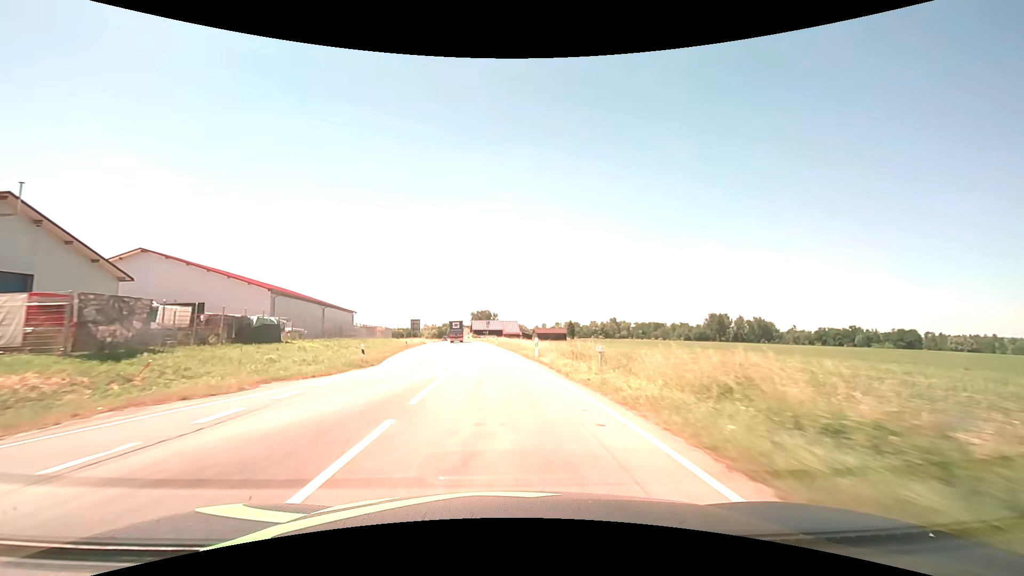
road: tertiary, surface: asphalt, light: Day
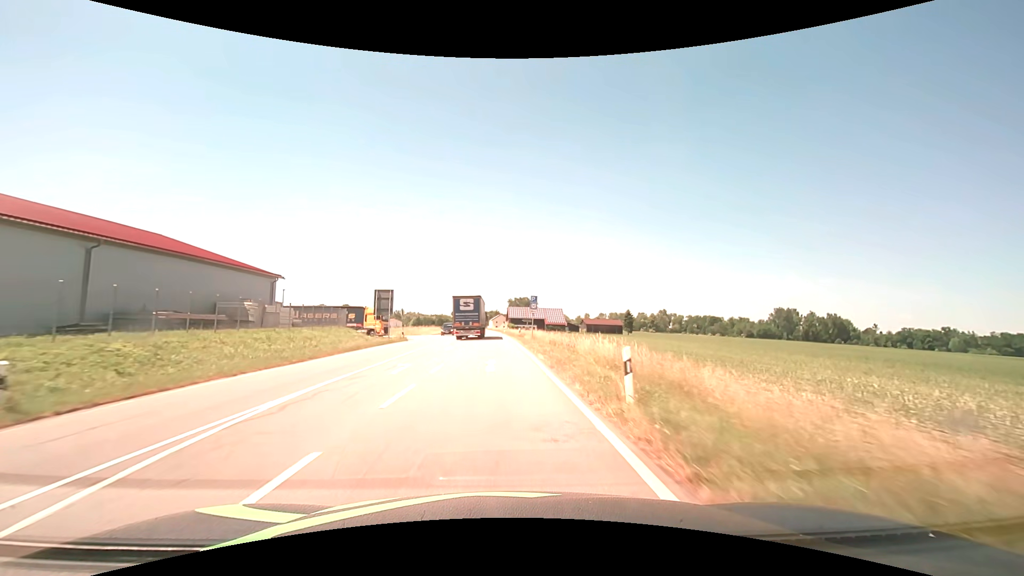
(-3.1, +50.5) m; -5°
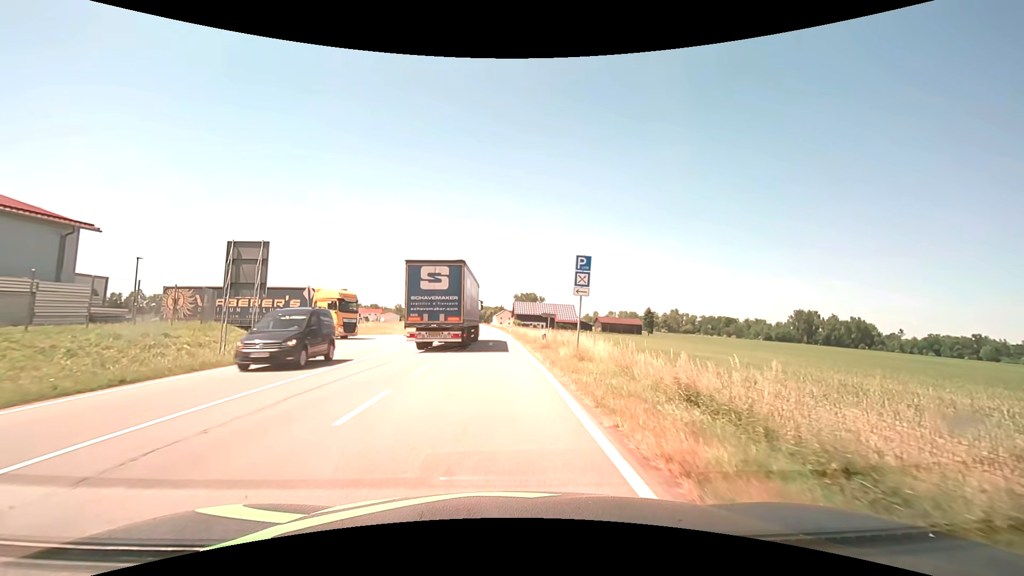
(-0.2, +24.3) m; 0°
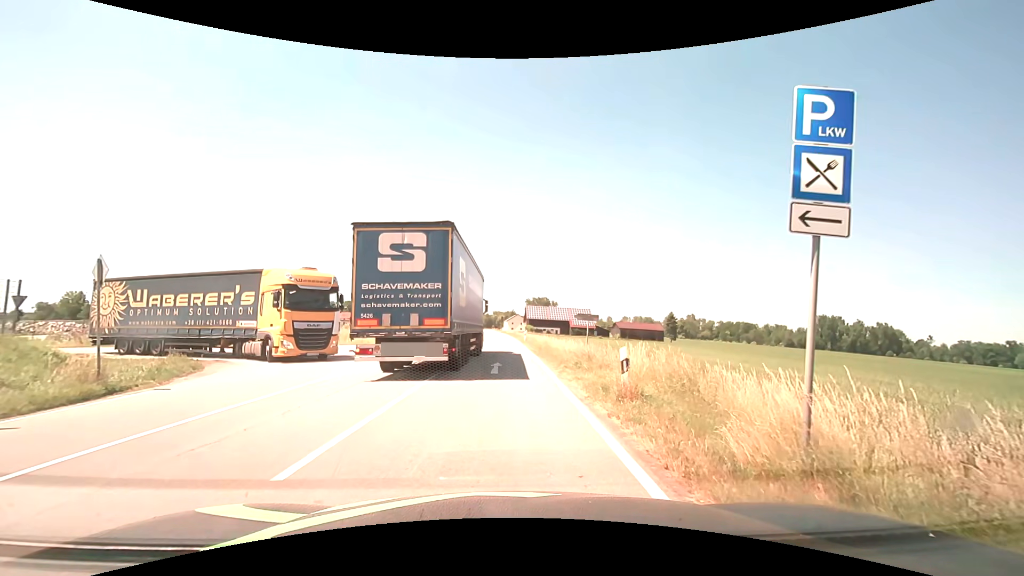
(-0.2, +13.4) m; -2°
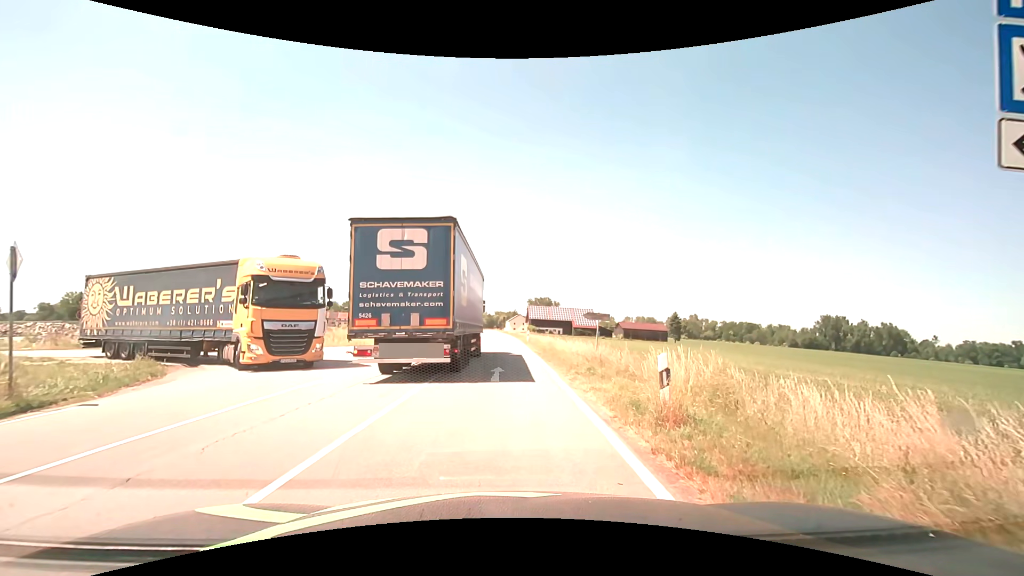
(0.0, +2.2) m; 0°
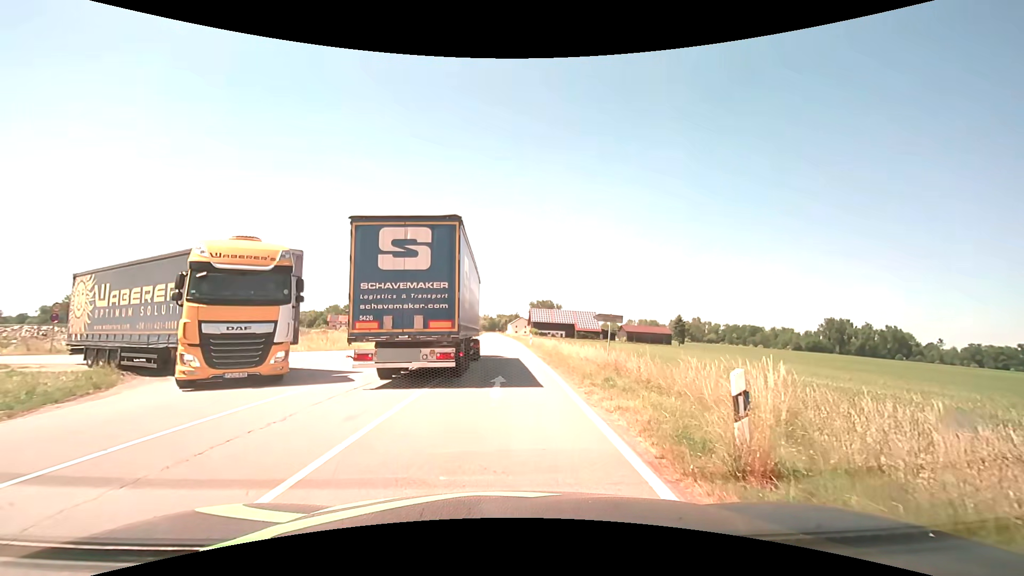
(0.0, +2.3) m; 0°
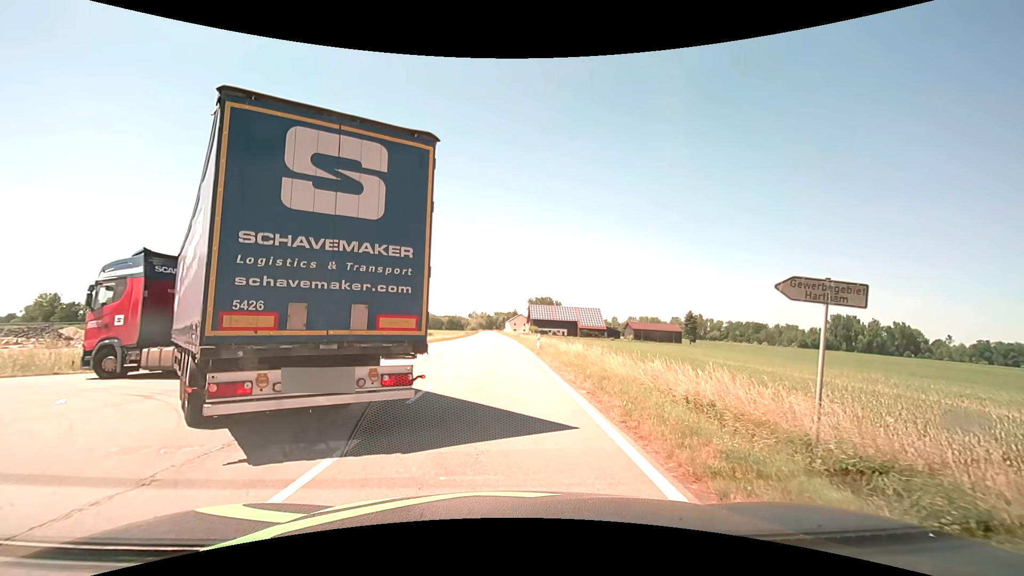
(+0.1, +14.4) m; 0°
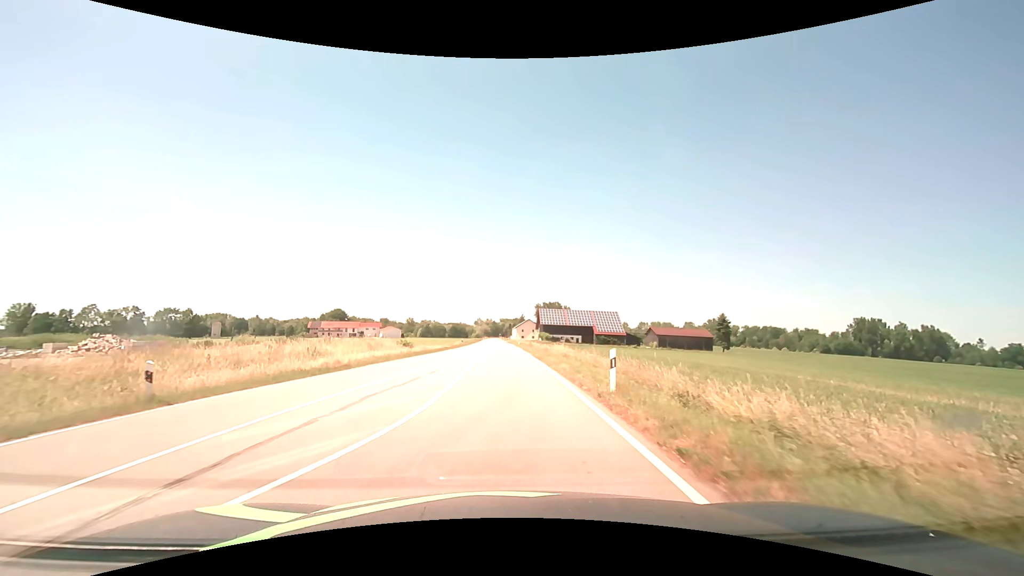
(-0.1, +22.4) m; 0°
(0, +10) (0, +20) (0, +30) (0, +40) (0, +50) (0, +60) (-1, +70) (-1, +80) (-1, +90) (-1, +100) m
